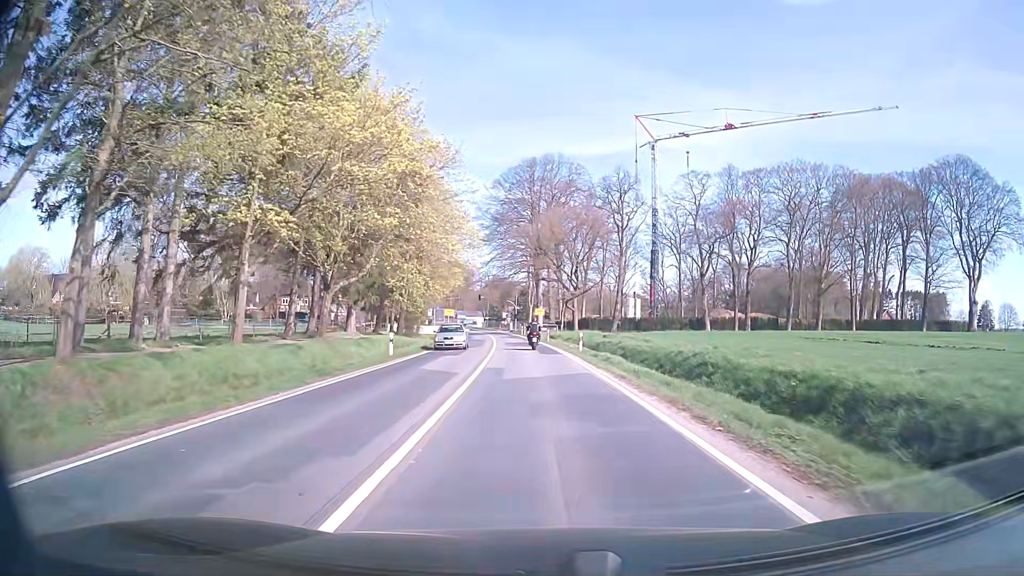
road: secondary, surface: asphalt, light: Day
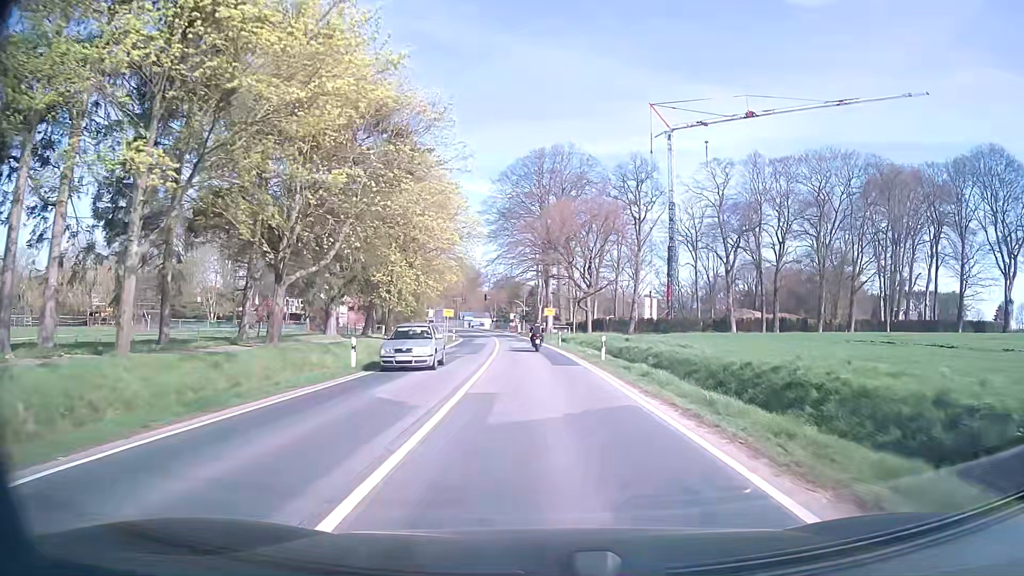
(-0.1, +7.4) m; -1°
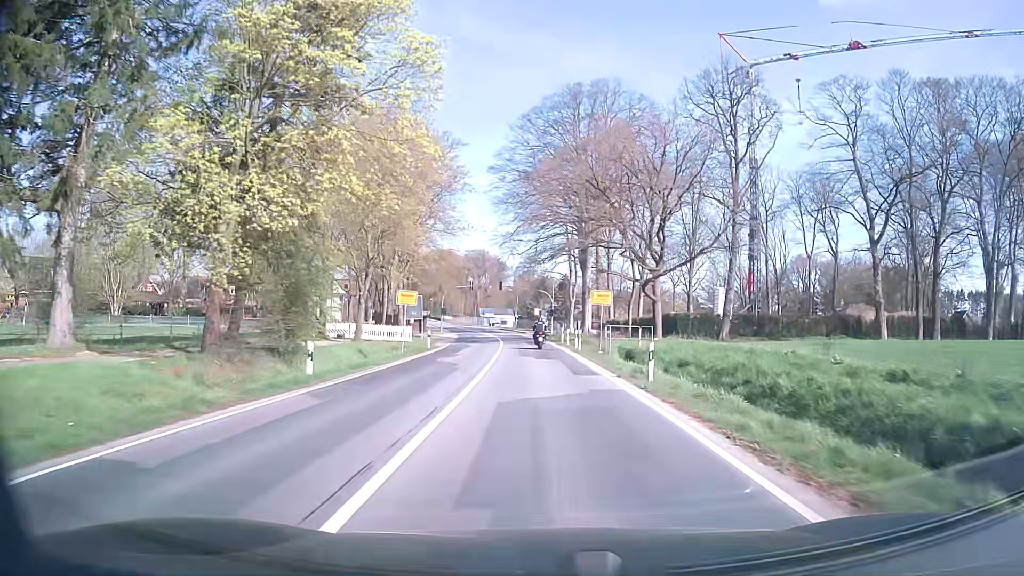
(-0.6, +30.1) m; -2°
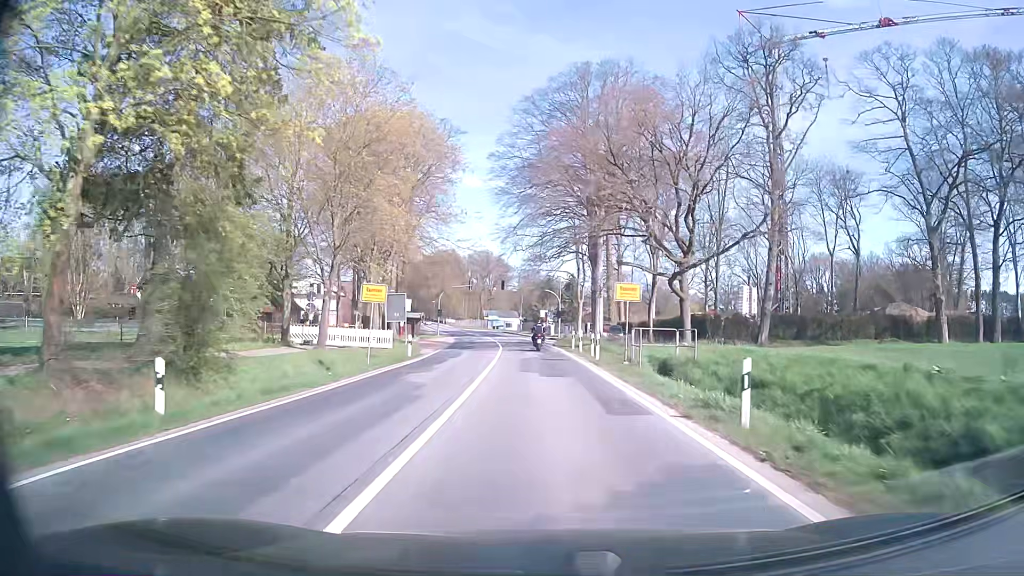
(0.0, +7.6) m; -1°
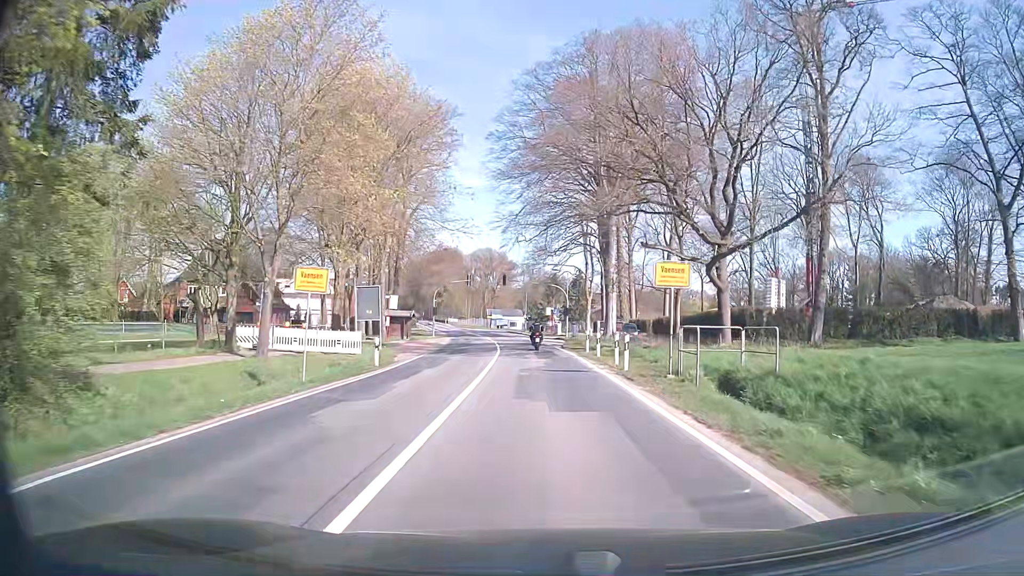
(0.0, +7.6) m; 0°
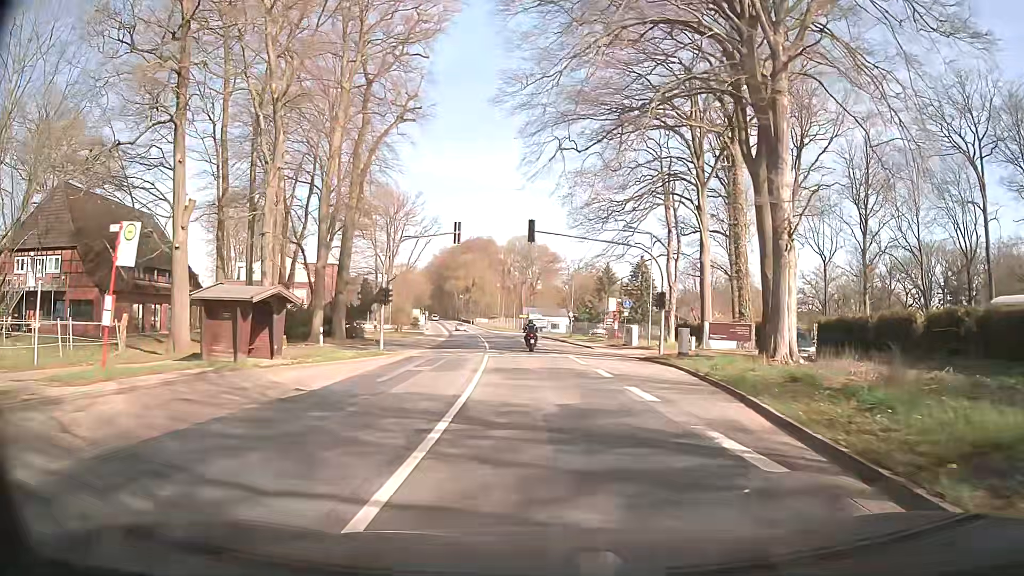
(-1.1, +38.0) m; -3°
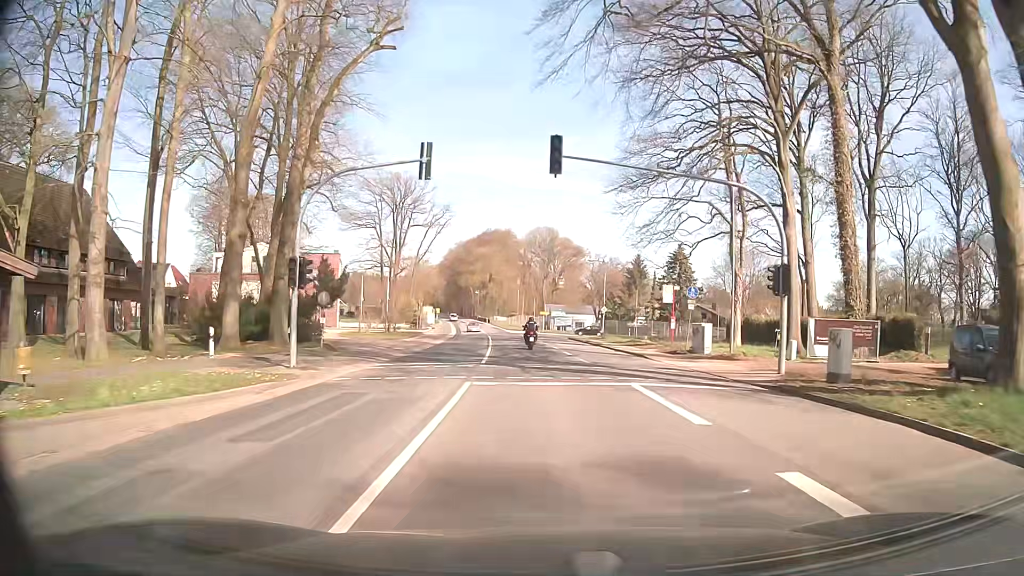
(-0.3, +15.2) m; -2°
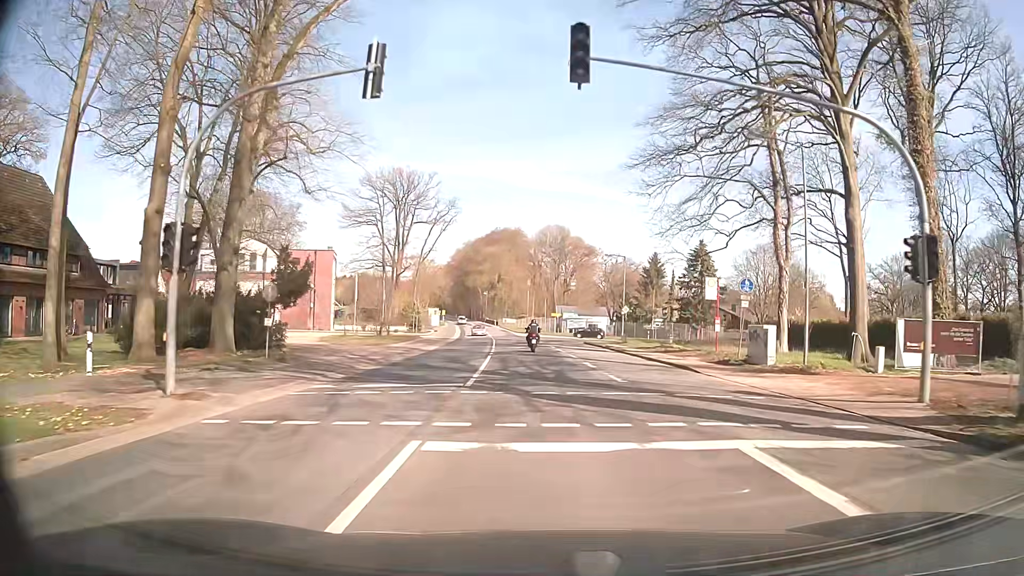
(-0.1, +7.6) m; -2°
(0, +10) (0, +20) (0, +30) (-1, +40) (-1, +50) (-2, +60) (-3, +70) (-3, +80) (-4, +90) (-5, +100) m
